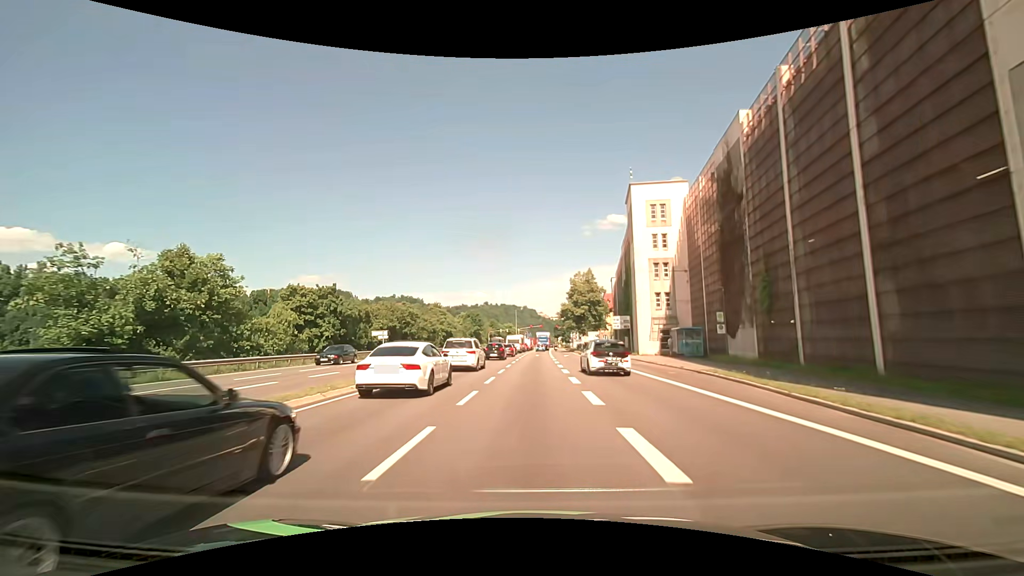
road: primary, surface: asphalt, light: Day
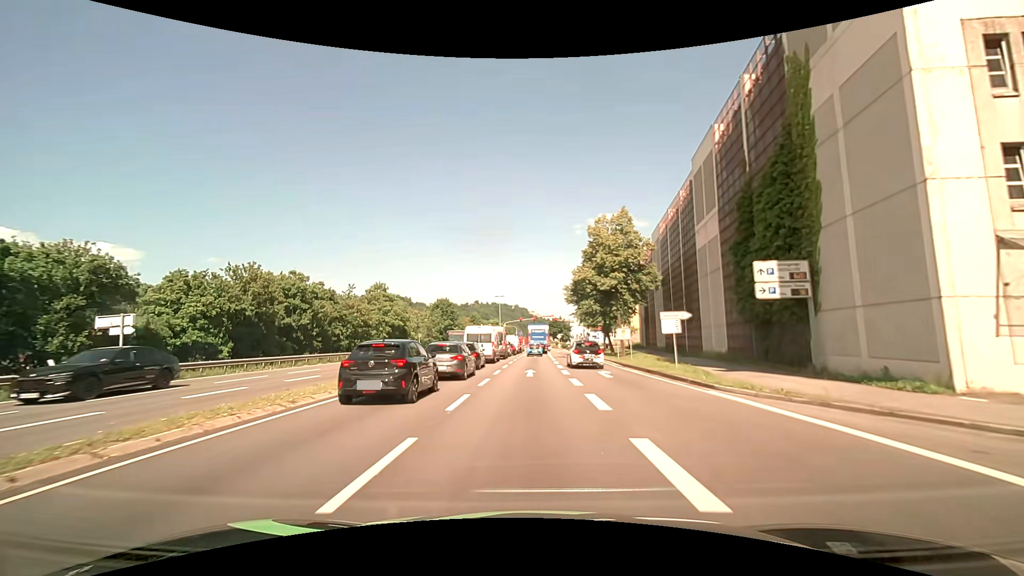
(+0.3, +36.4) m; +1°
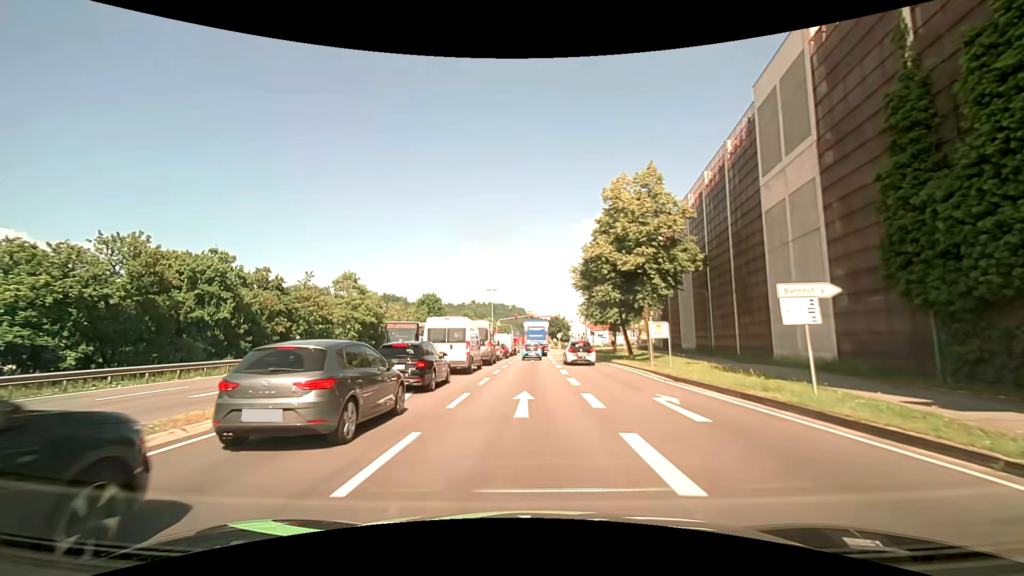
(+0.2, +11.3) m; +1°
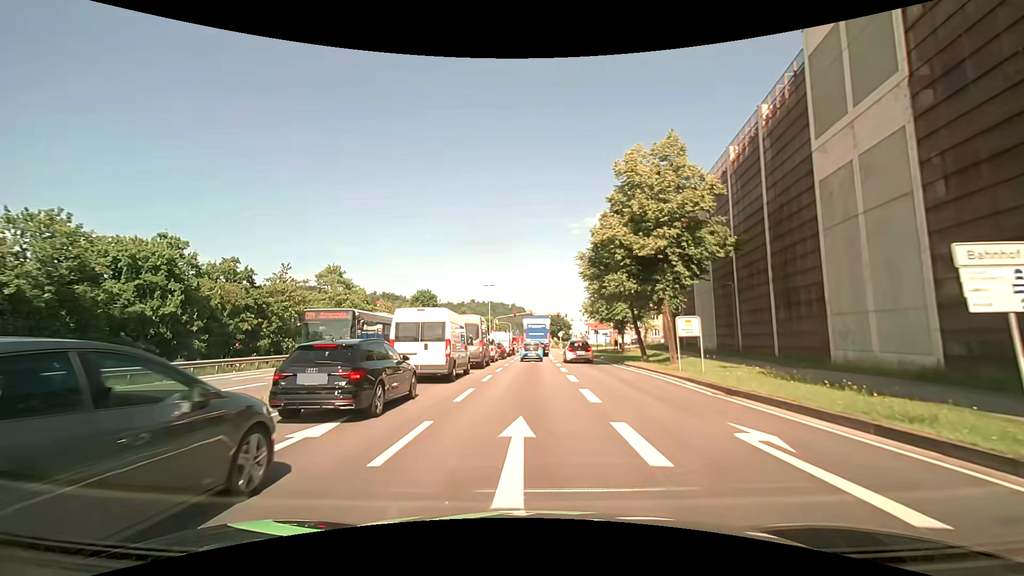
(0.0, +5.0) m; 0°
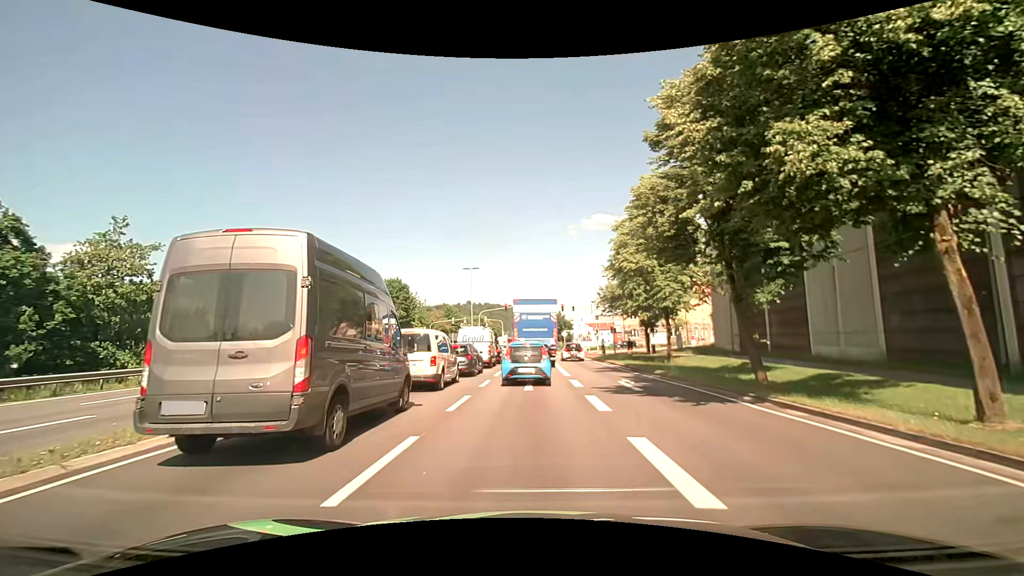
(-0.1, +18.9) m; +1°
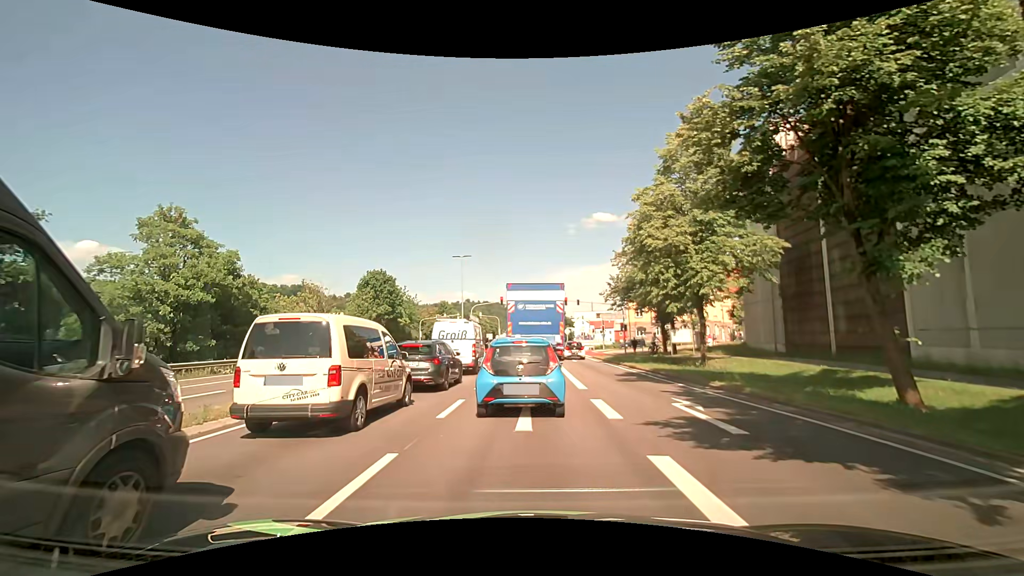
(-0.1, +6.9) m; -2°
